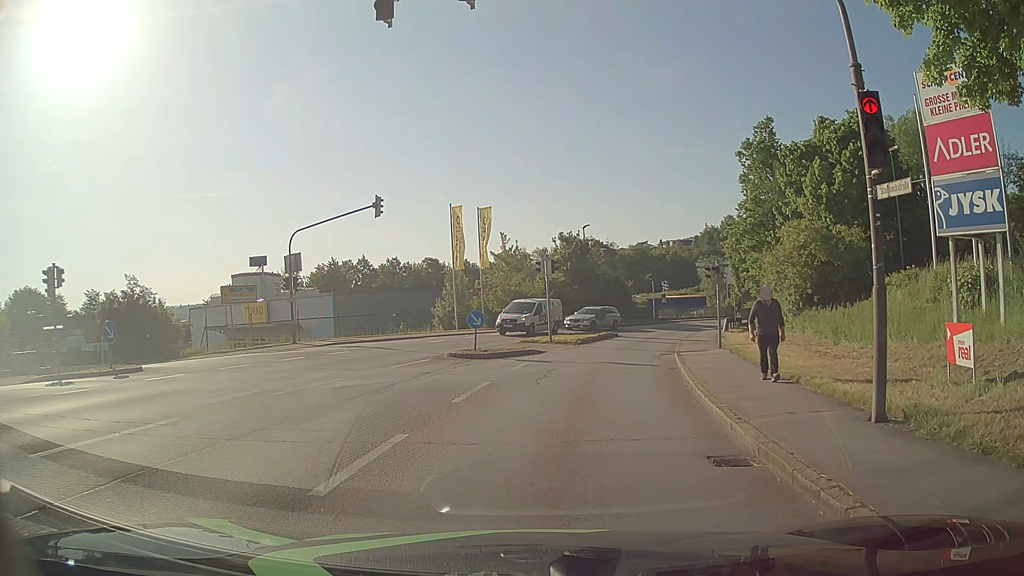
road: tertiary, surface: asphalt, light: Day
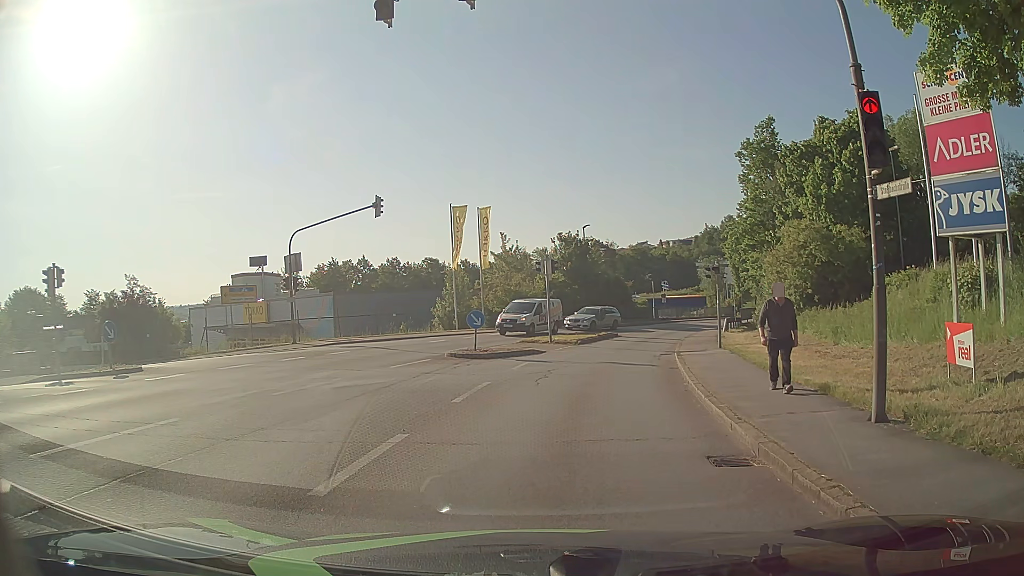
(0.0, 0.0) m; 0°
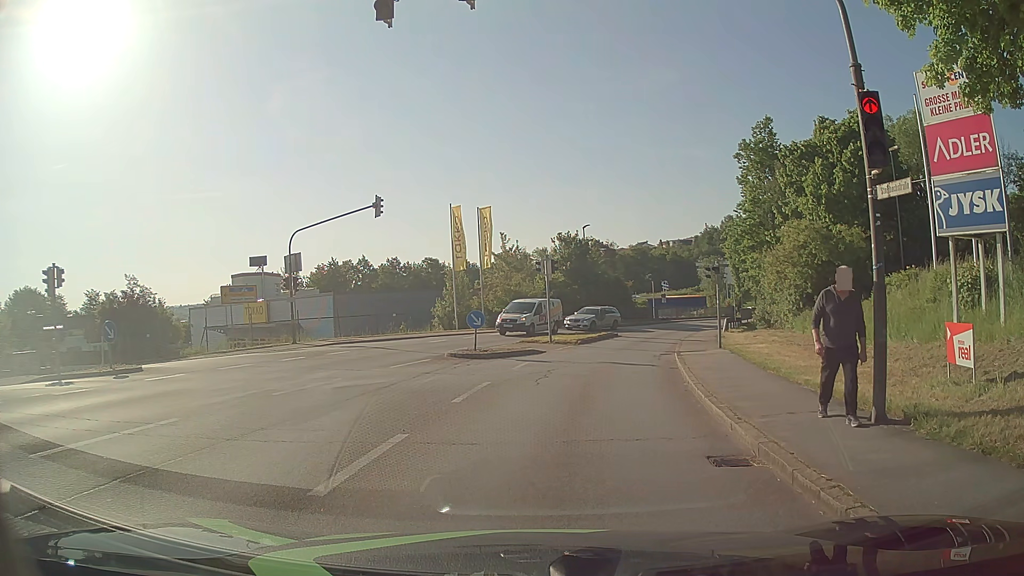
(0.0, 0.0) m; 0°
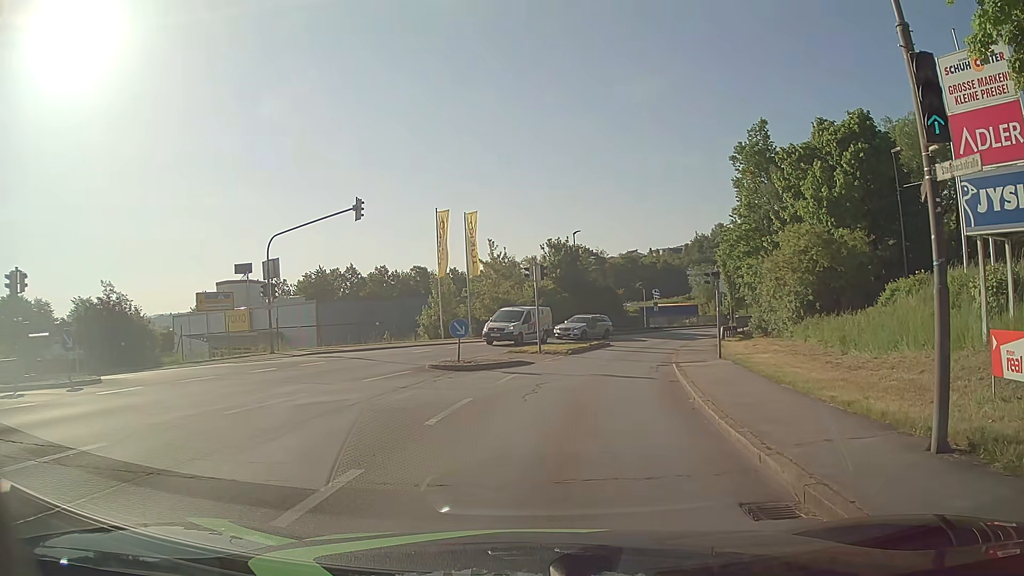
(0.0, +1.8) m; -1°
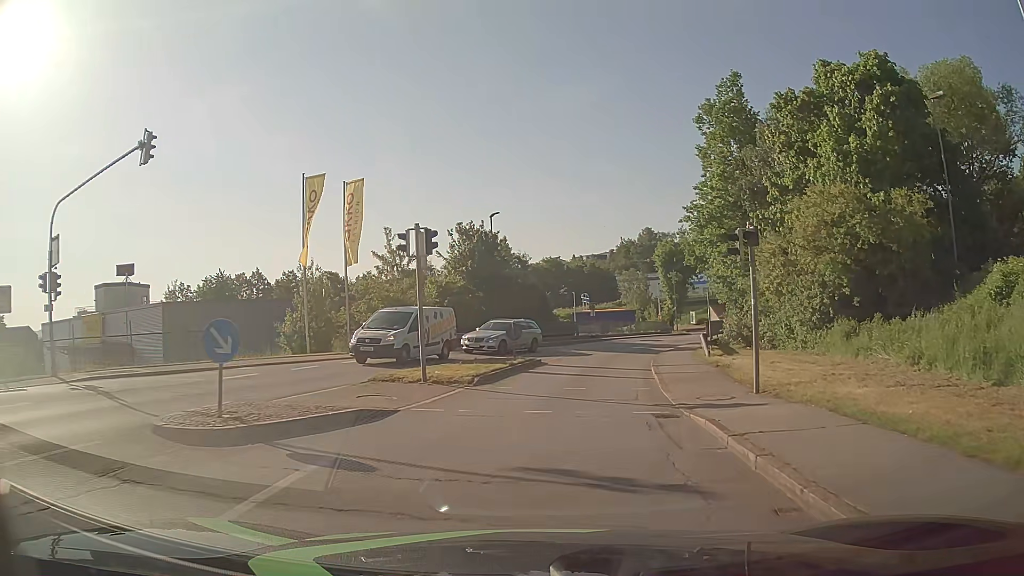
(+0.9, +12.1) m; +7°
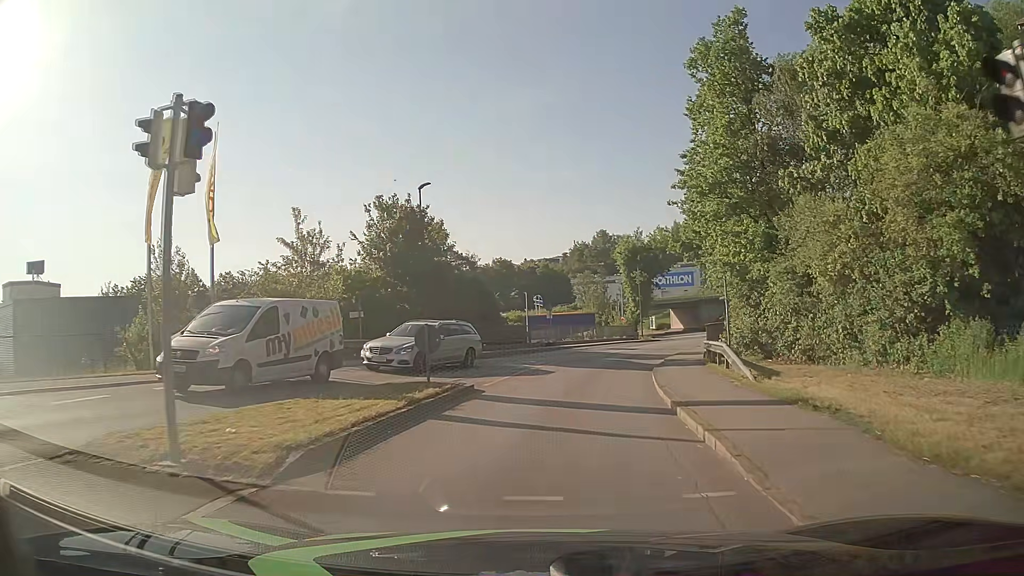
(+0.4, +9.7) m; +4°
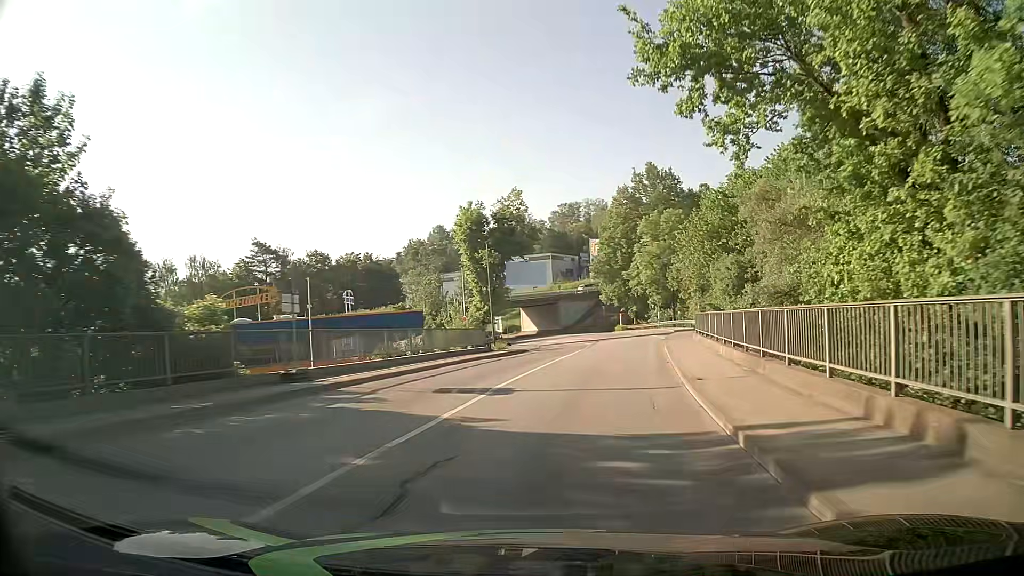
(+2.6, +24.8) m; +14°
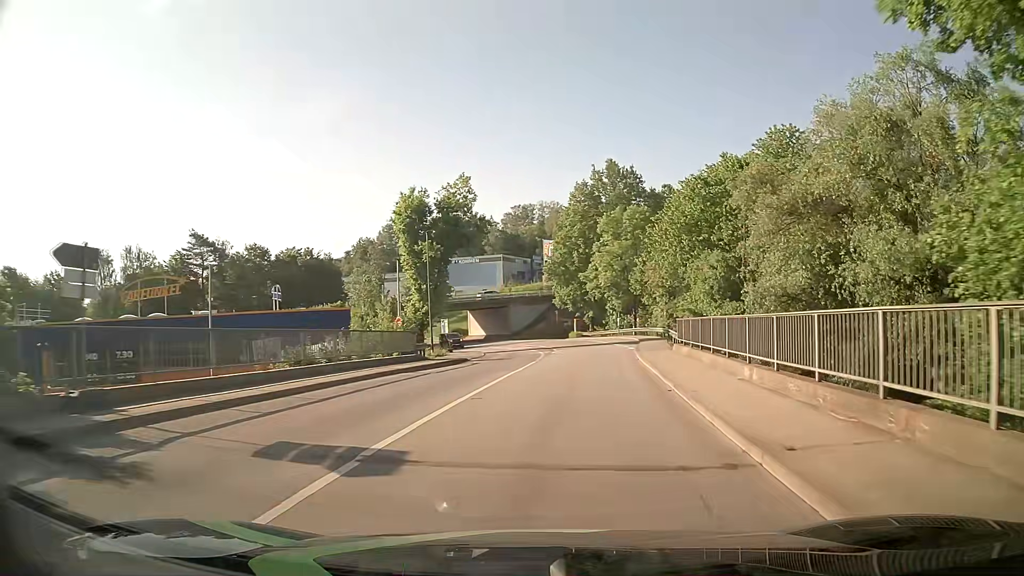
(+0.2, +6.9) m; +4°
